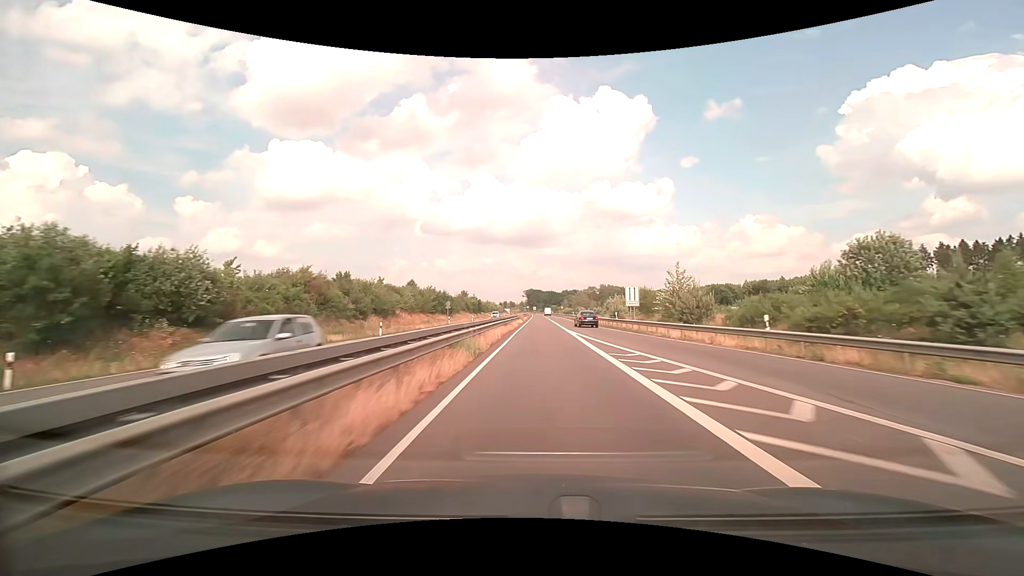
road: trunk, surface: asphalt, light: Day
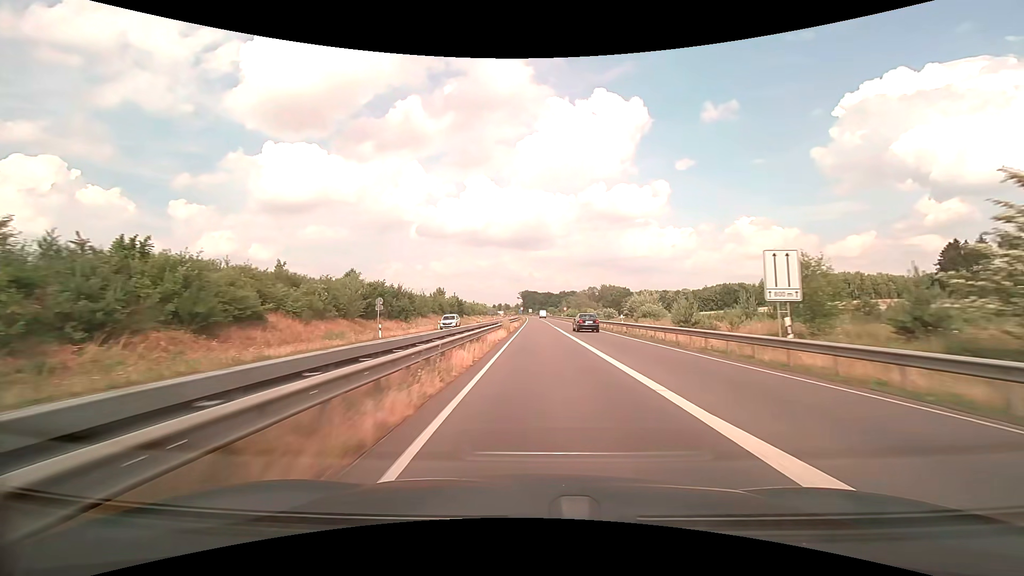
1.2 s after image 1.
(+0.1, +29.4) m; 0°
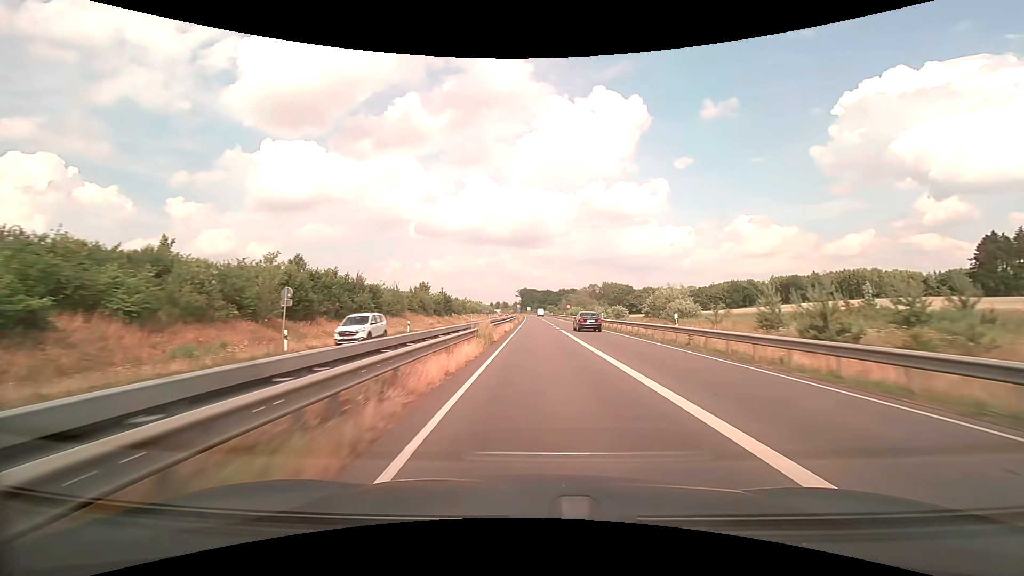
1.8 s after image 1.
(+0.1, +14.6) m; 0°
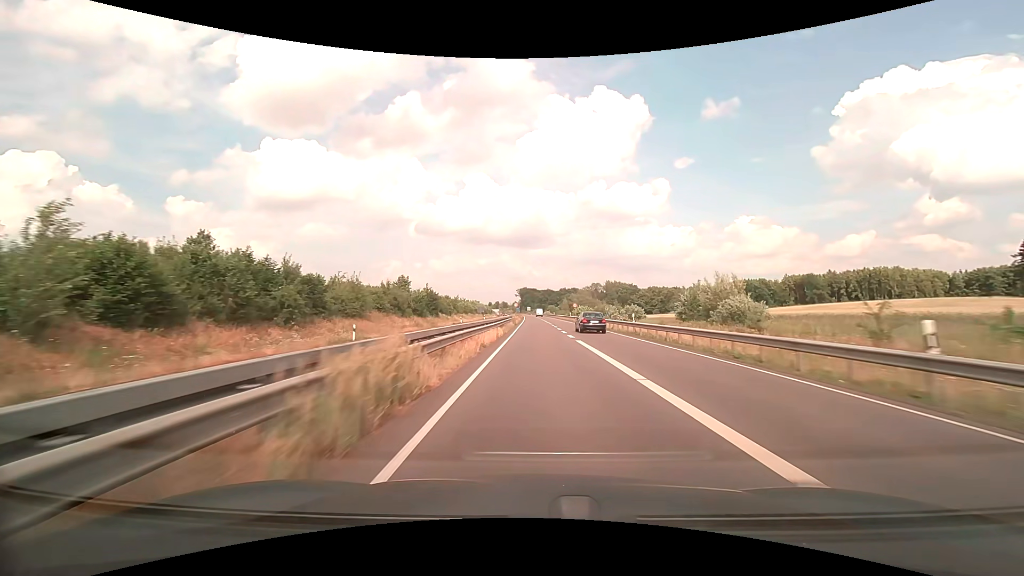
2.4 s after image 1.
(0.0, +14.6) m; 0°
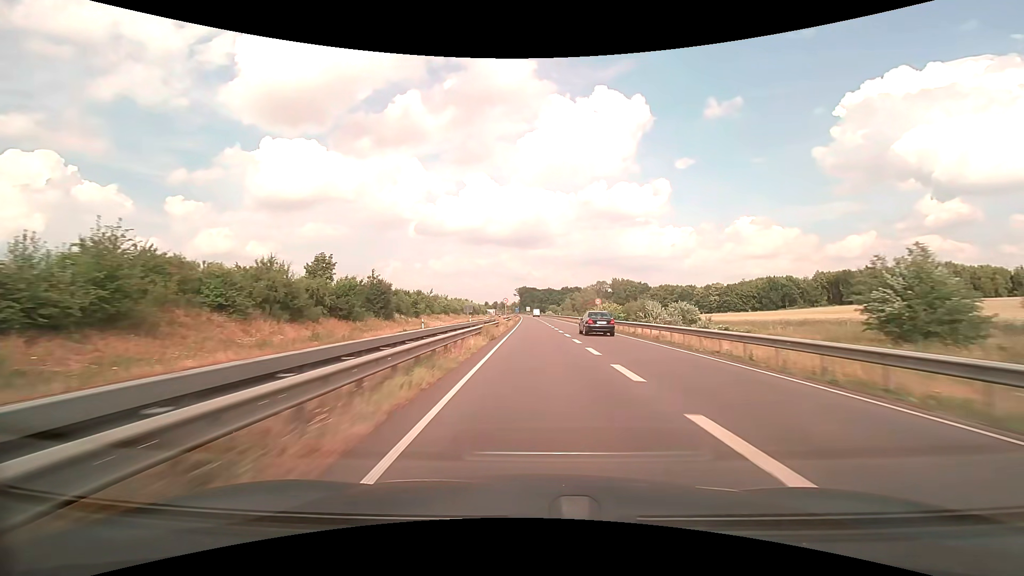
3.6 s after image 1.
(0.0, +29.2) m; 0°
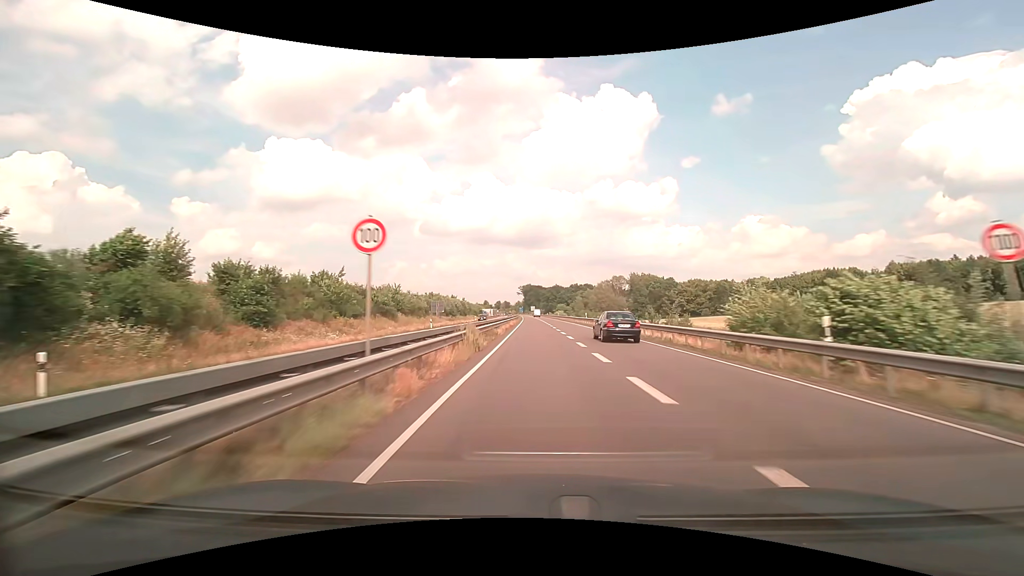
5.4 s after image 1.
(-0.1, +44.0) m; -1°
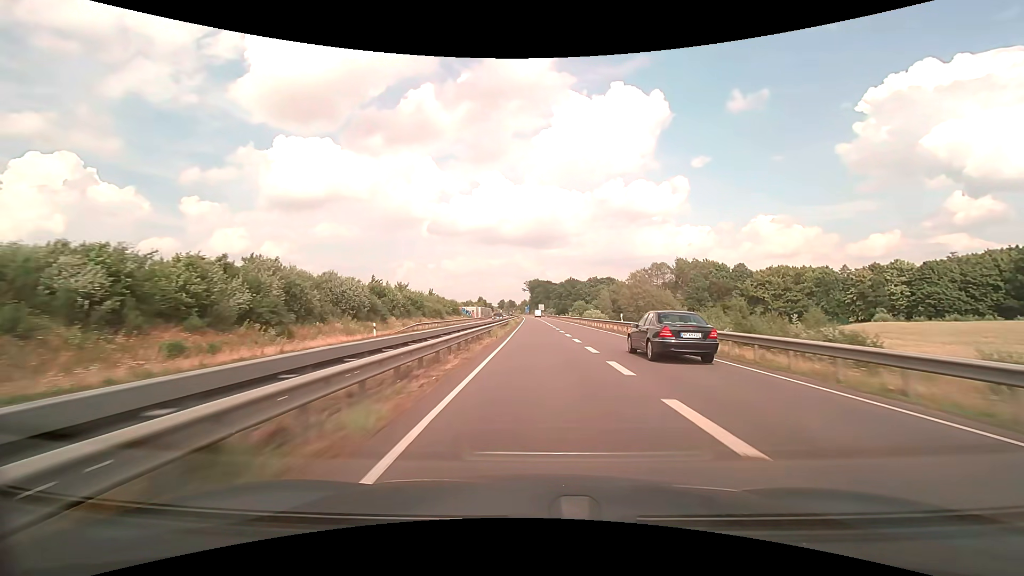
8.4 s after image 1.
(-0.5, +74.5) m; -1°
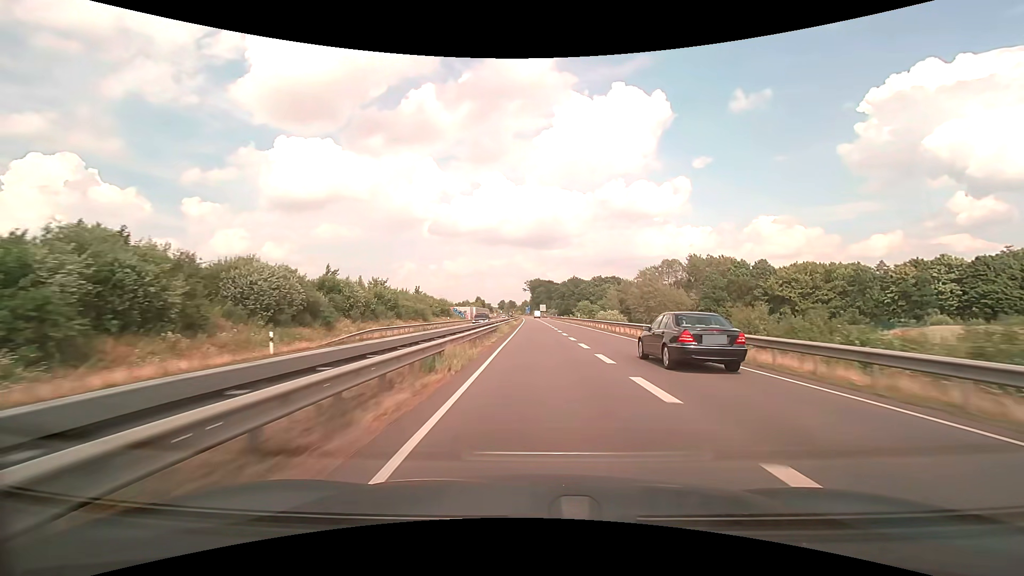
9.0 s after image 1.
(0.0, +15.1) m; 0°
(0, +10) (0, +20) (0, +30) (0, +40) (0, +50) (0, +60) (0, +70) (0, +80) (-1, +90) (-1, +100) m
